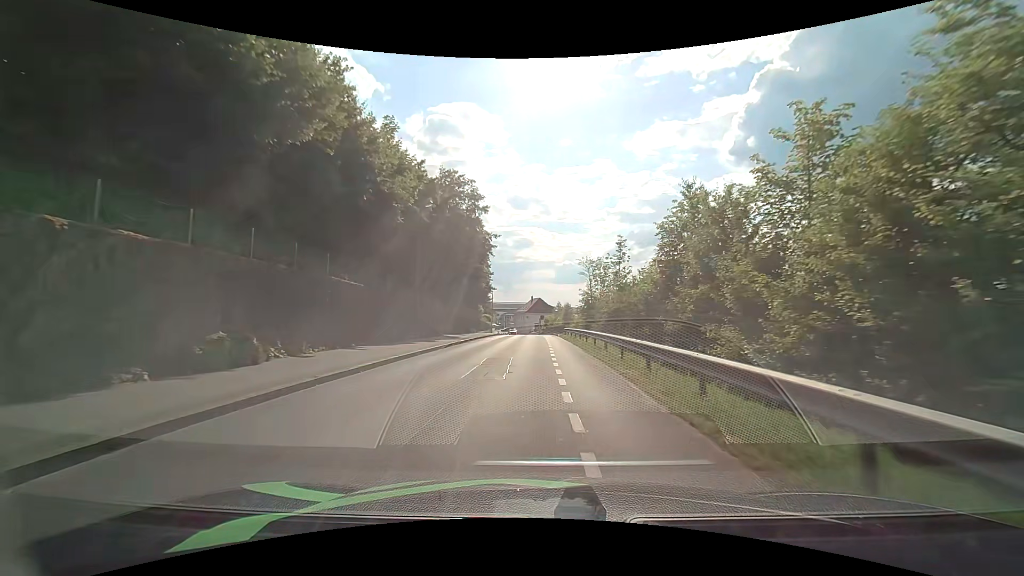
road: residential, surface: asphalt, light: Day
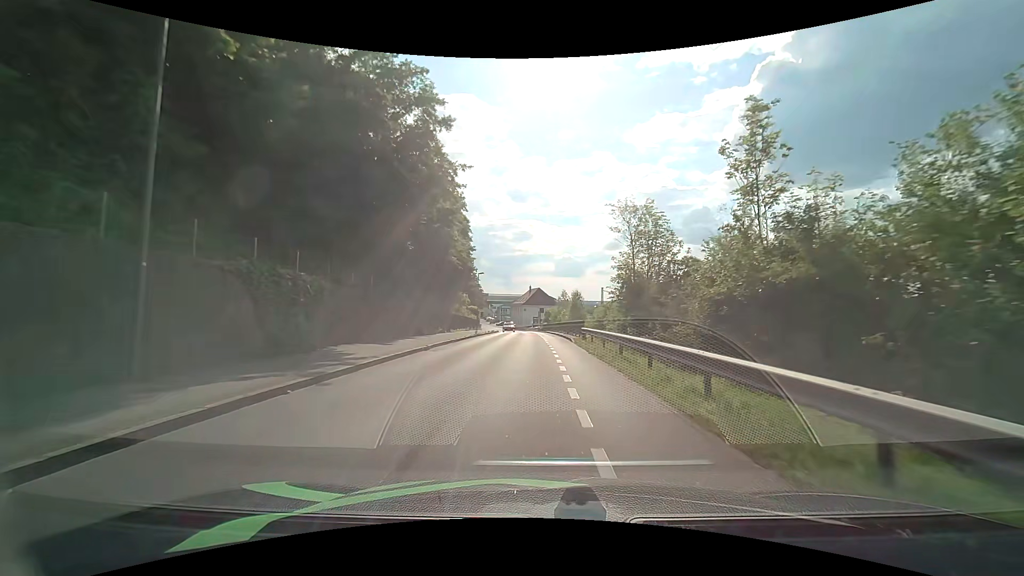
(-0.1, +20.1) m; 0°
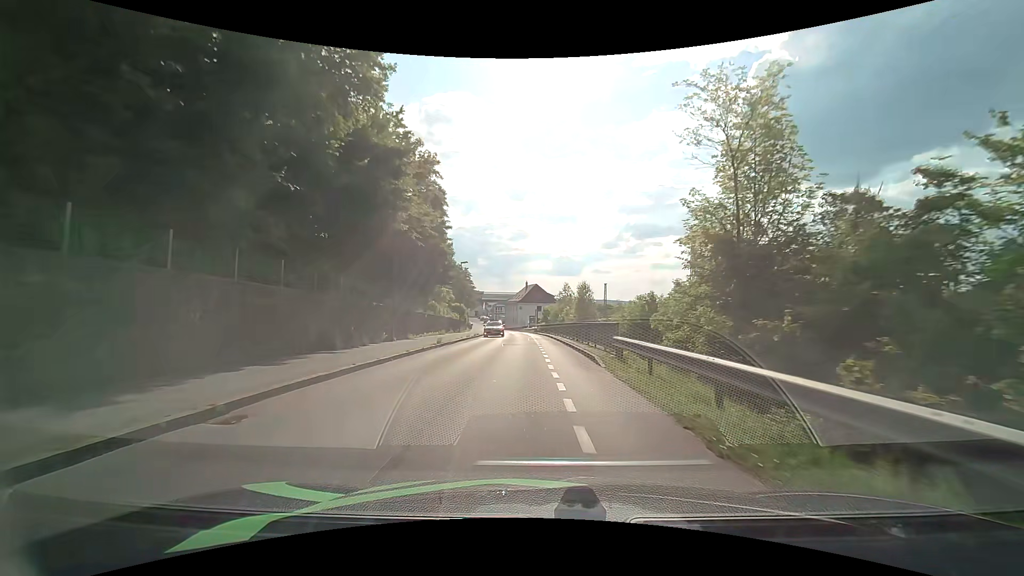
(+0.1, +13.0) m; 0°
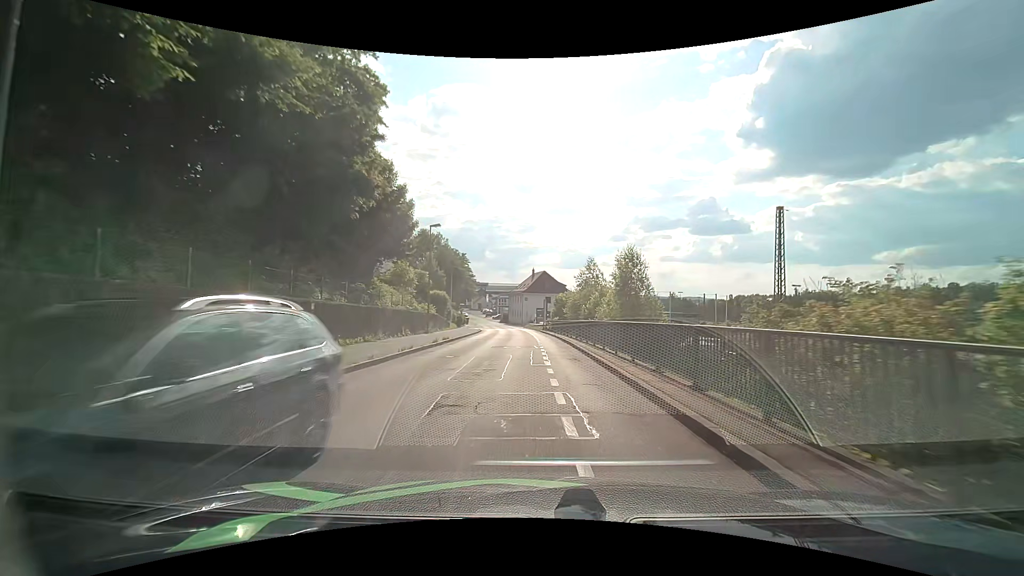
(-0.2, +19.6) m; -1°
